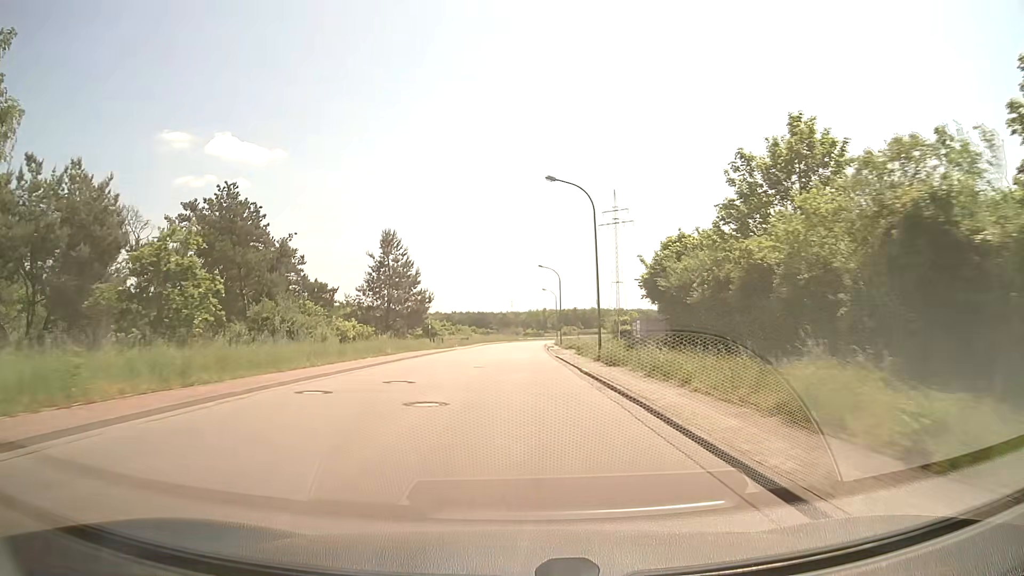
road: unclassified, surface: asphalt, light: Day
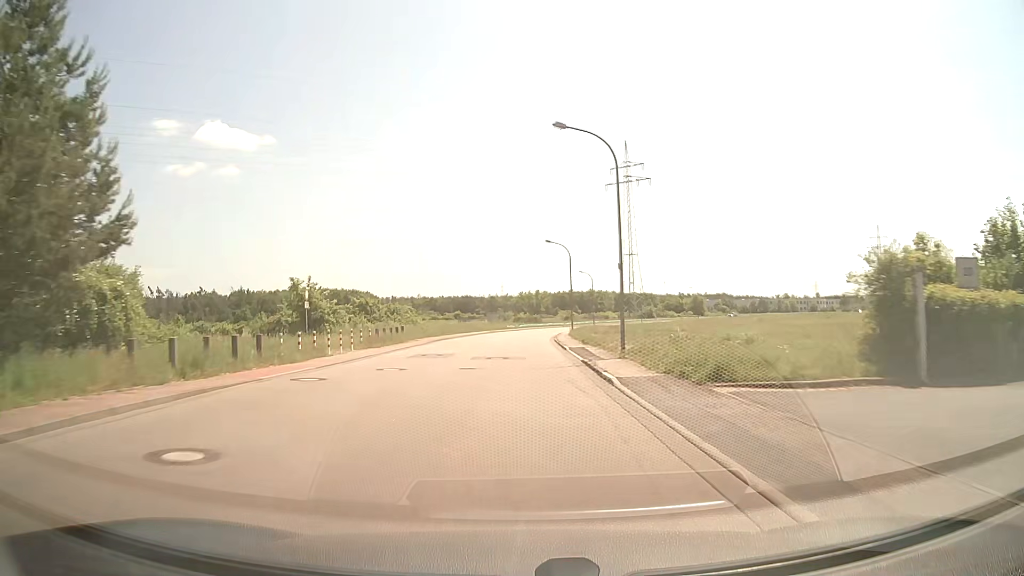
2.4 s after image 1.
(+0.3, +42.3) m; +1°
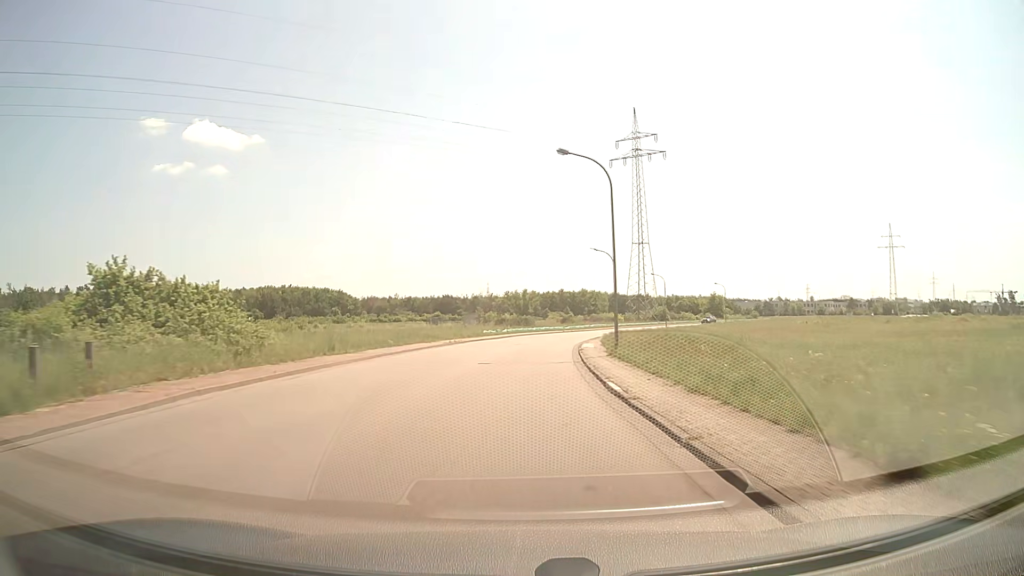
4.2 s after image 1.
(+0.2, +31.1) m; +1°
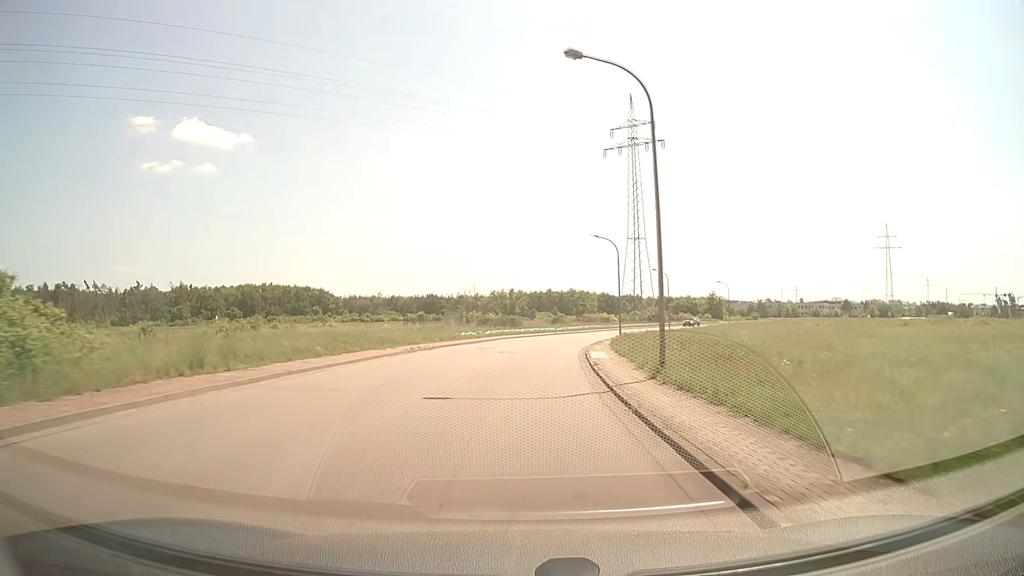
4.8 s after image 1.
(+0.1, +10.1) m; +1°
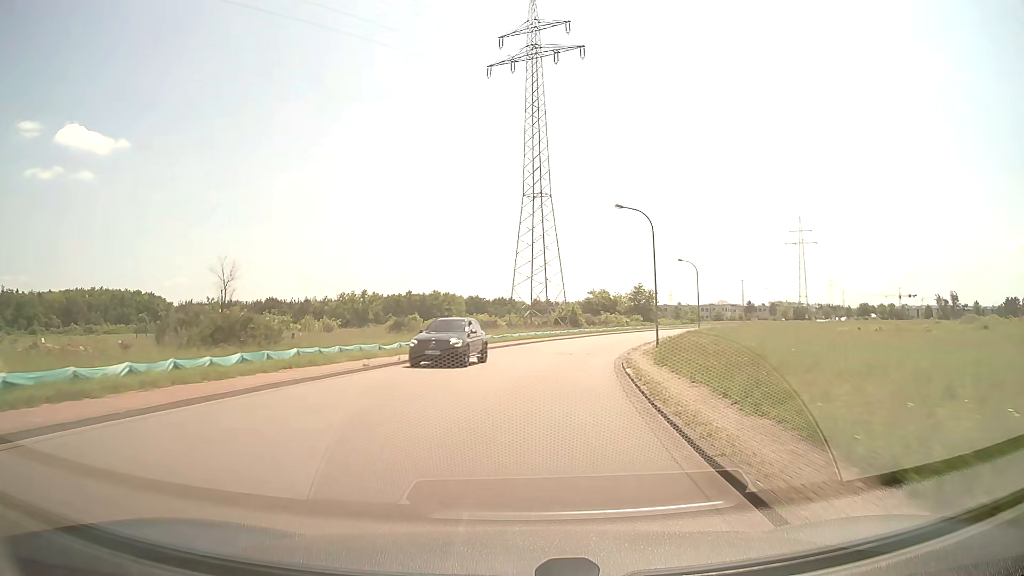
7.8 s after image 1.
(+4.0, +49.3) m; +11°
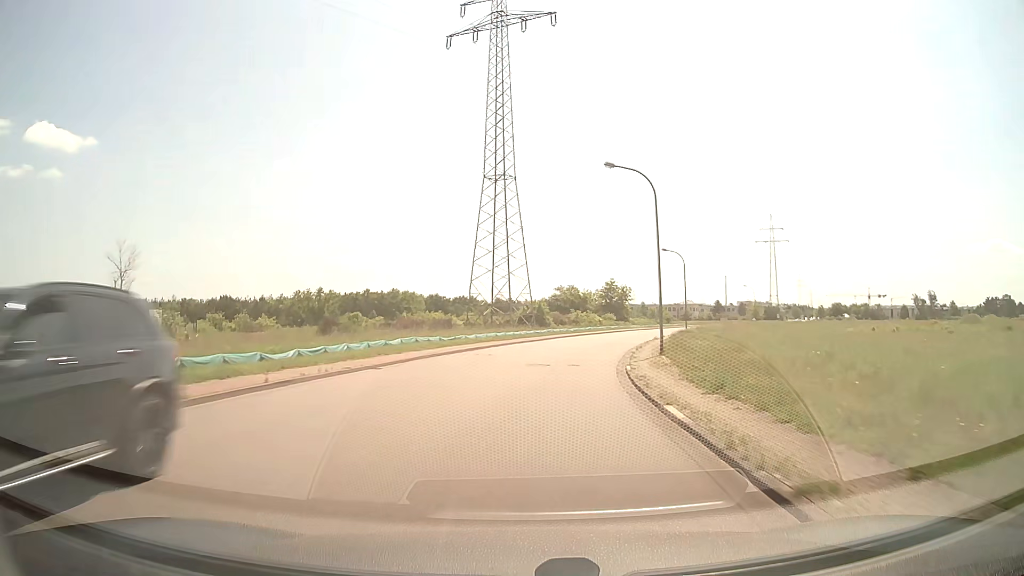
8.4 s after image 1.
(+0.3, +9.9) m; +3°
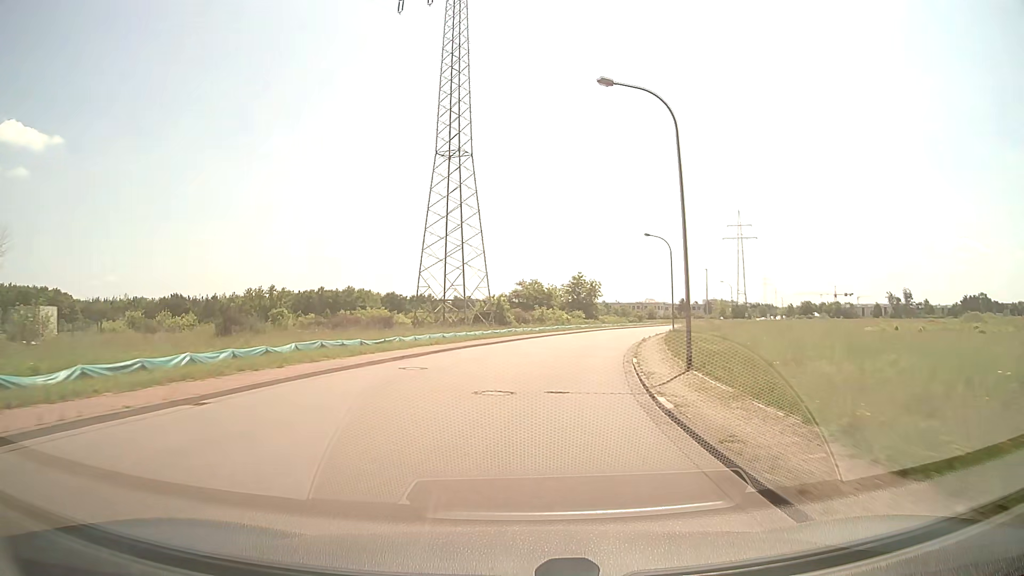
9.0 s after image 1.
(+0.3, +9.9) m; +3°
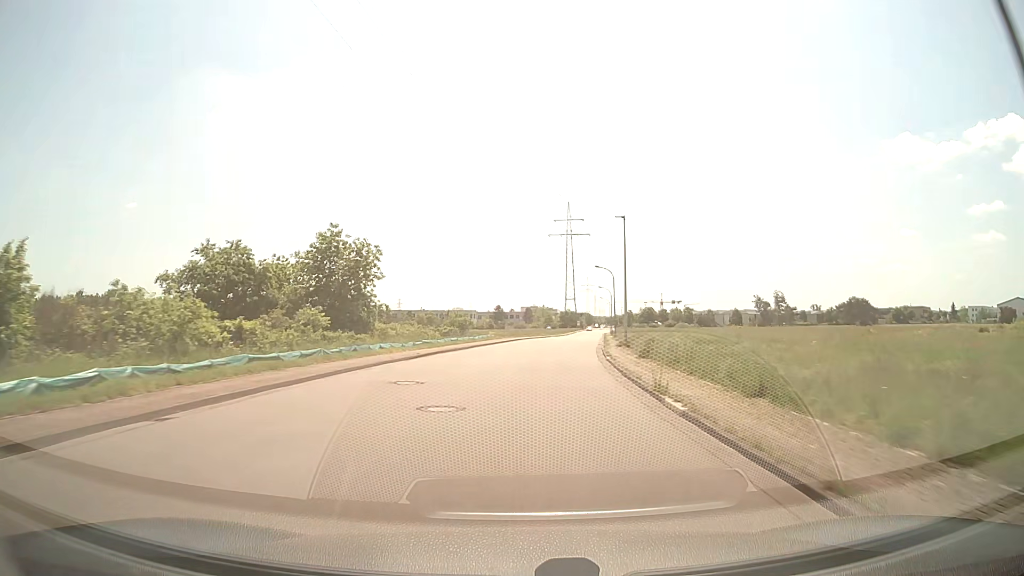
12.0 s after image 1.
(+7.4, +49.7) m; +16°
(0, +10) (+1, +20) (+2, +30) (+3, +40) (+4, +50) (+5, +60) (+7, +70) (+8, +80) (+9, +89) (+11, +99) m
